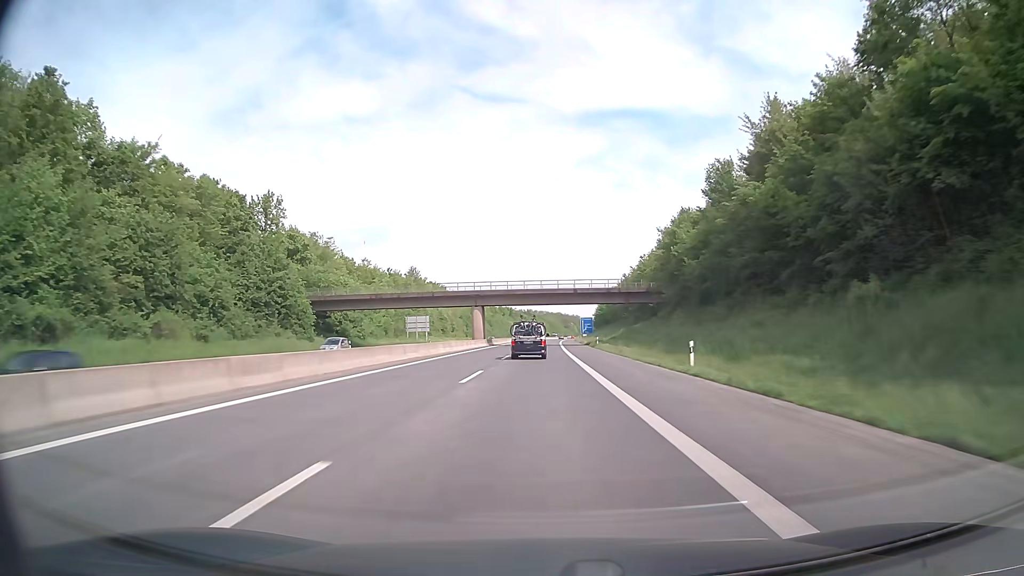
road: motorway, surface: asphalt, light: Day
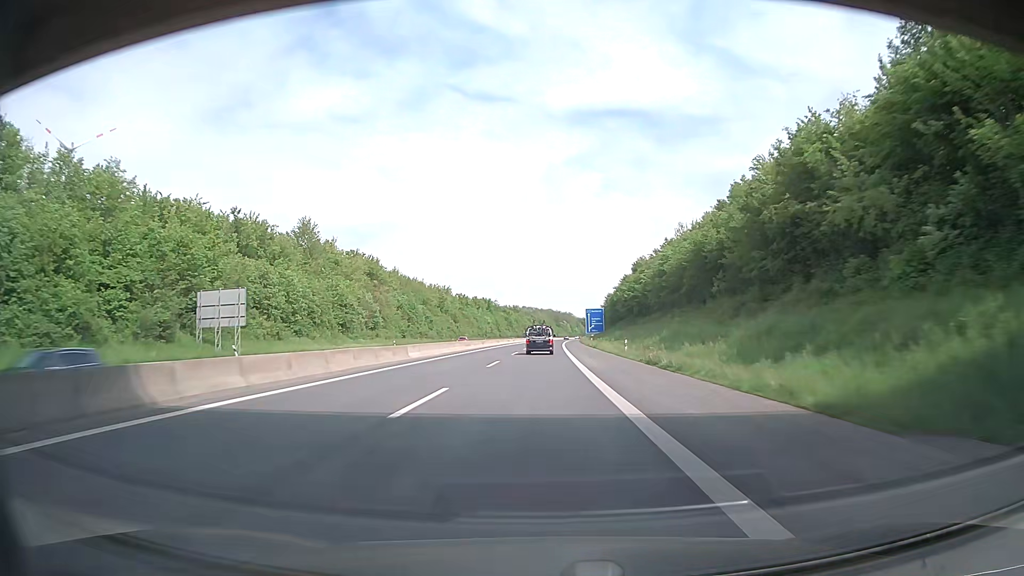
(+0.4, +79.5) m; +1°
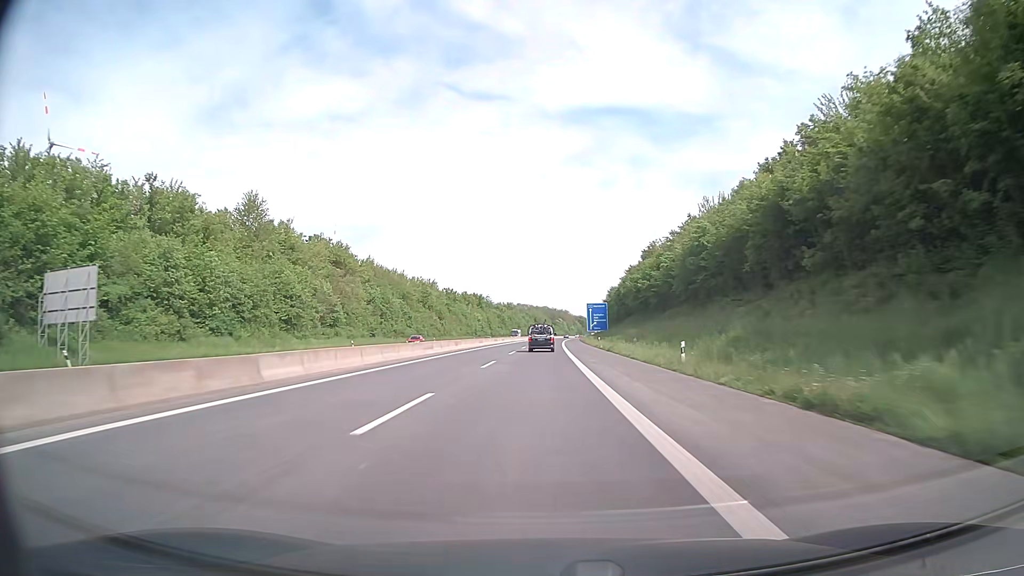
(+0.2, +19.9) m; 0°
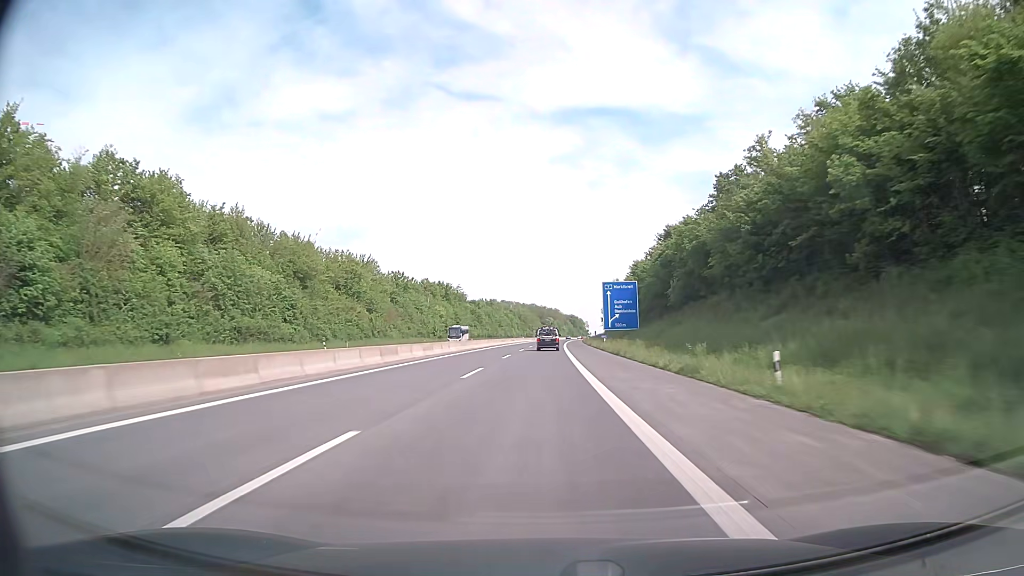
(+0.6, +59.6) m; +1°
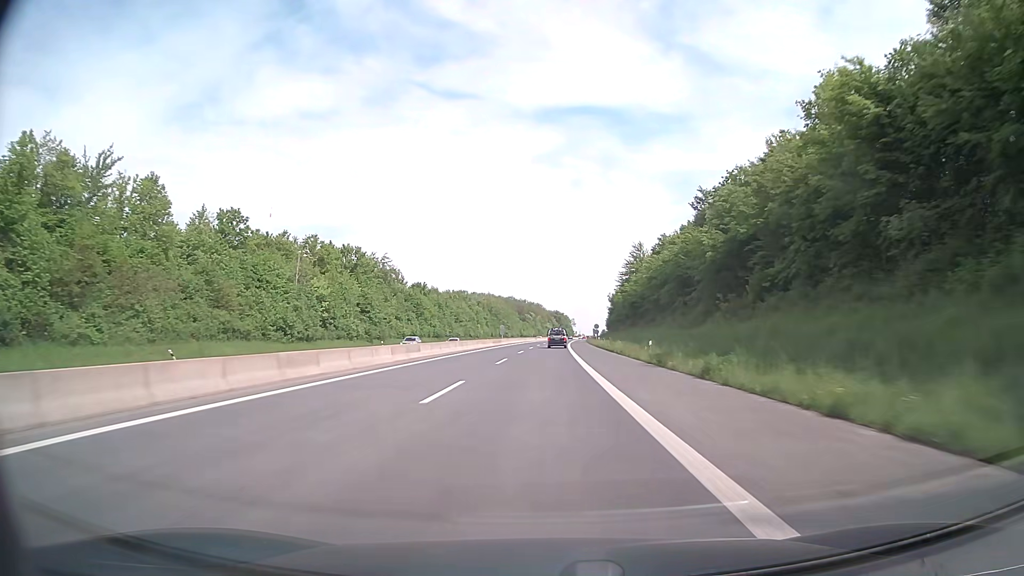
(+0.8, +79.5) m; +1°
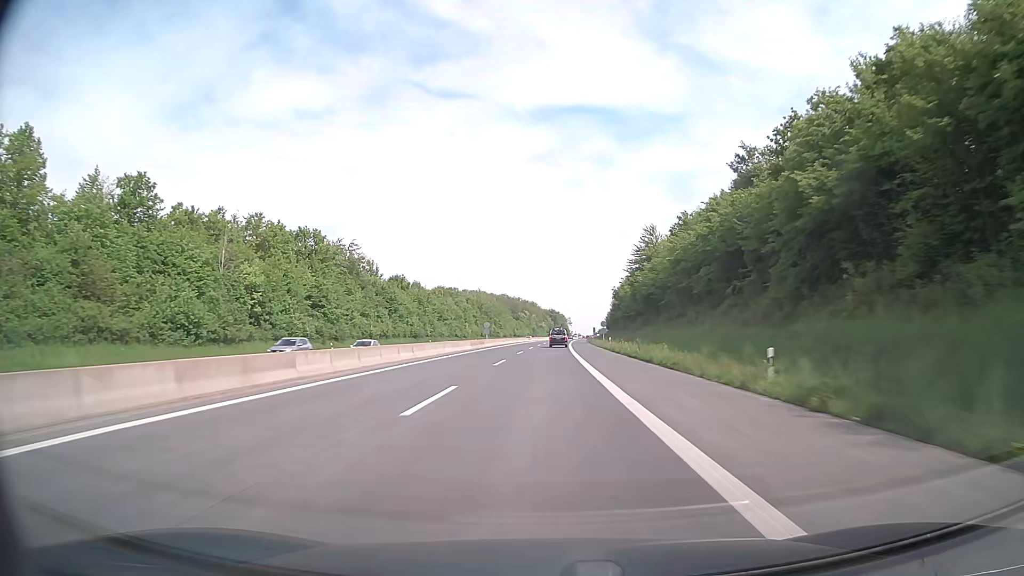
(+0.1, +19.9) m; +1°
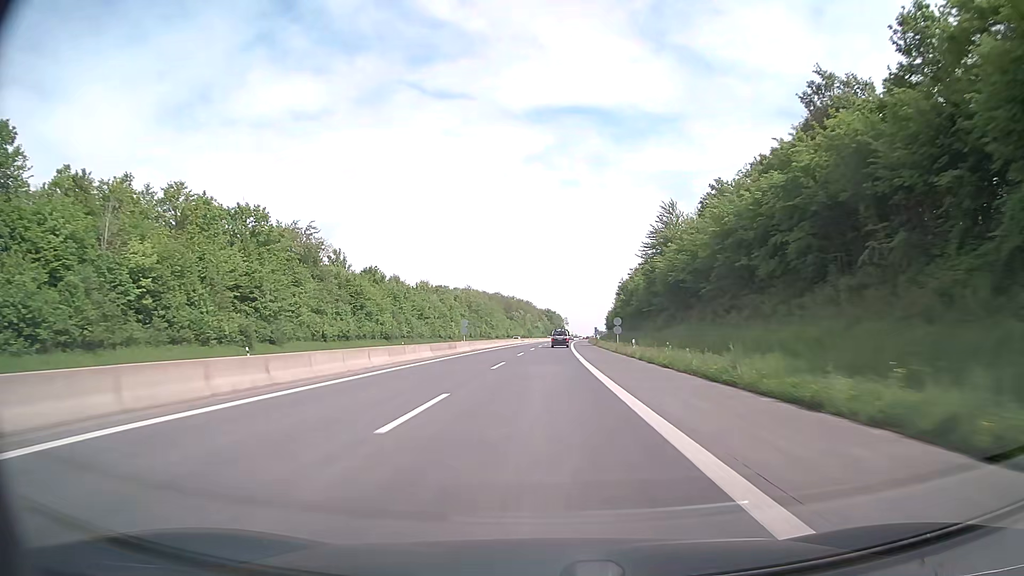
(+0.1, +19.9) m; 0°
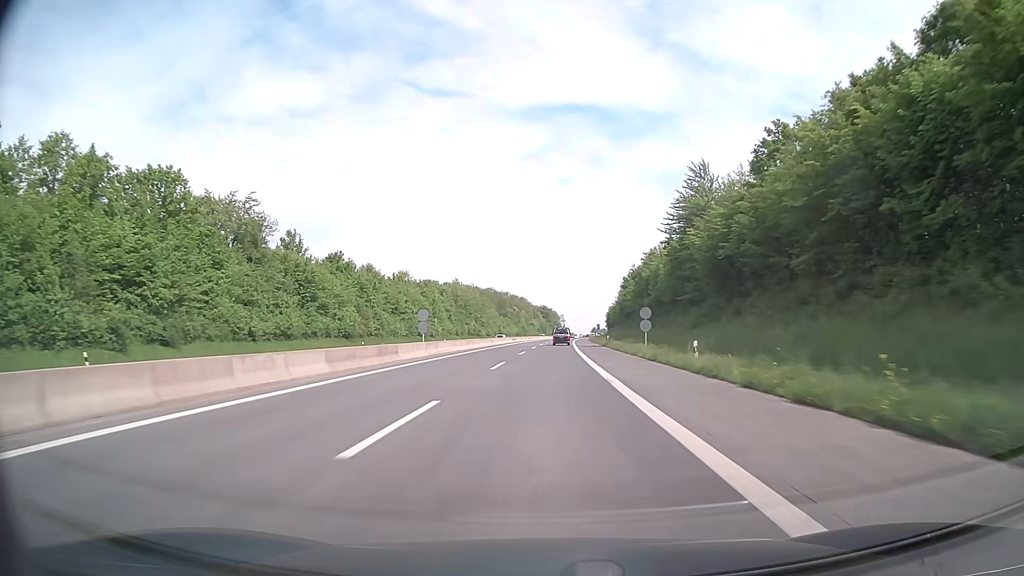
(0.0, +19.9) m; 0°
(0, +10) (0, +20) (0, +30) (0, +40) (+1, +50) (+1, +60) (+1, +70) (+1, +80) (+2, +90) (+2, +100) m
